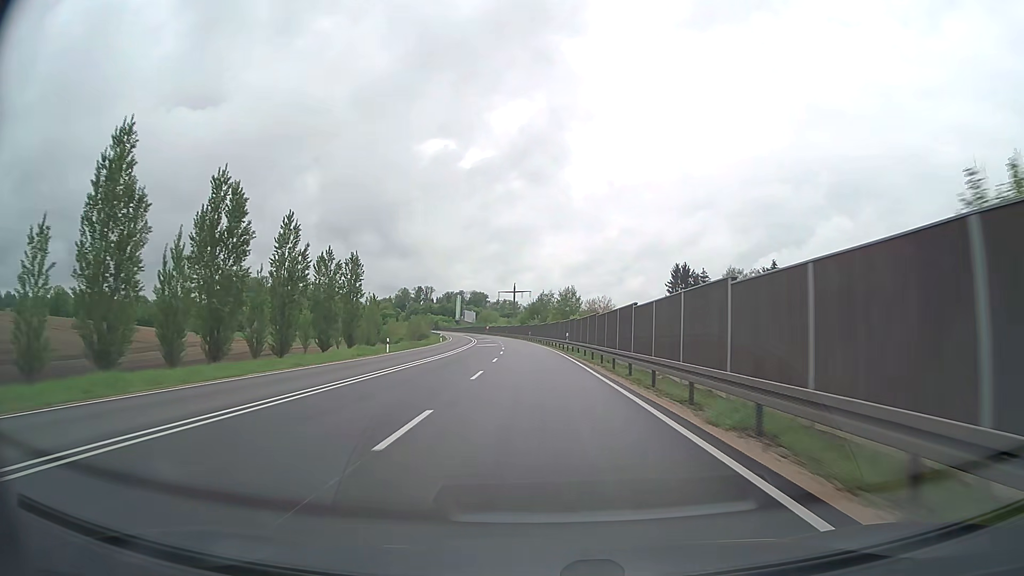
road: trunk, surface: asphalt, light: Day
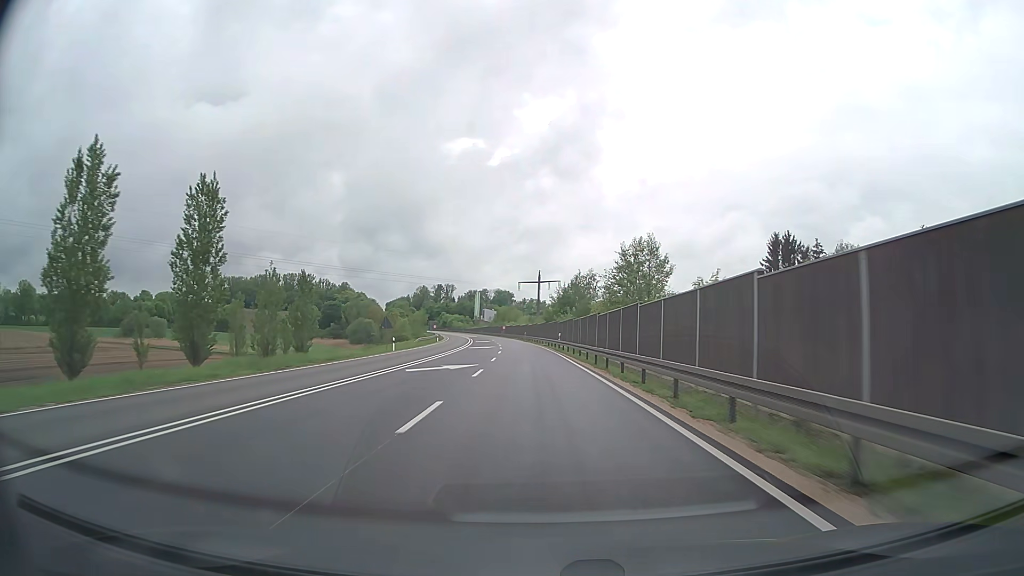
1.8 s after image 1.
(-1.0, +47.1) m; -2°
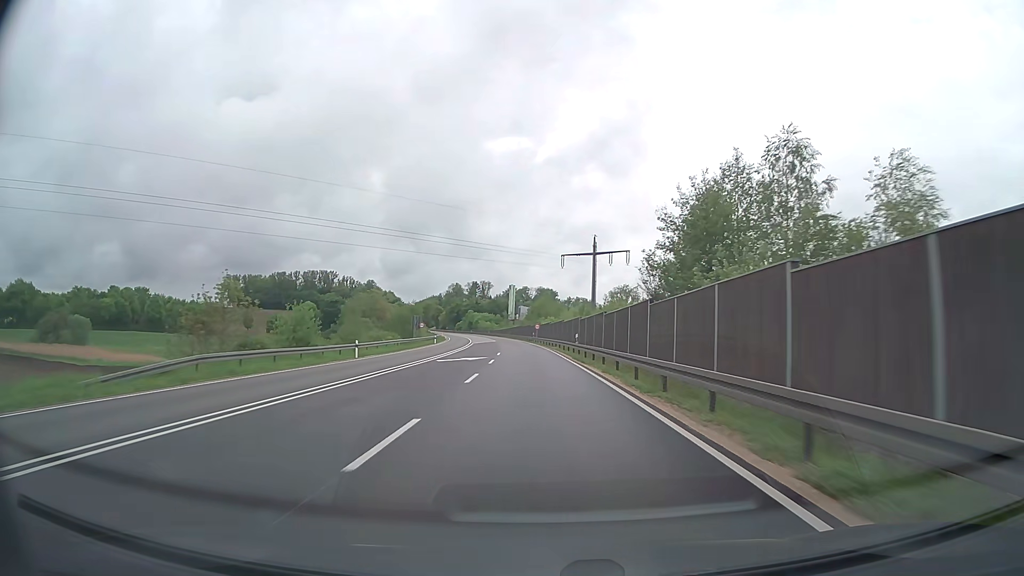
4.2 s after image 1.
(-2.0, +63.0) m; -4°
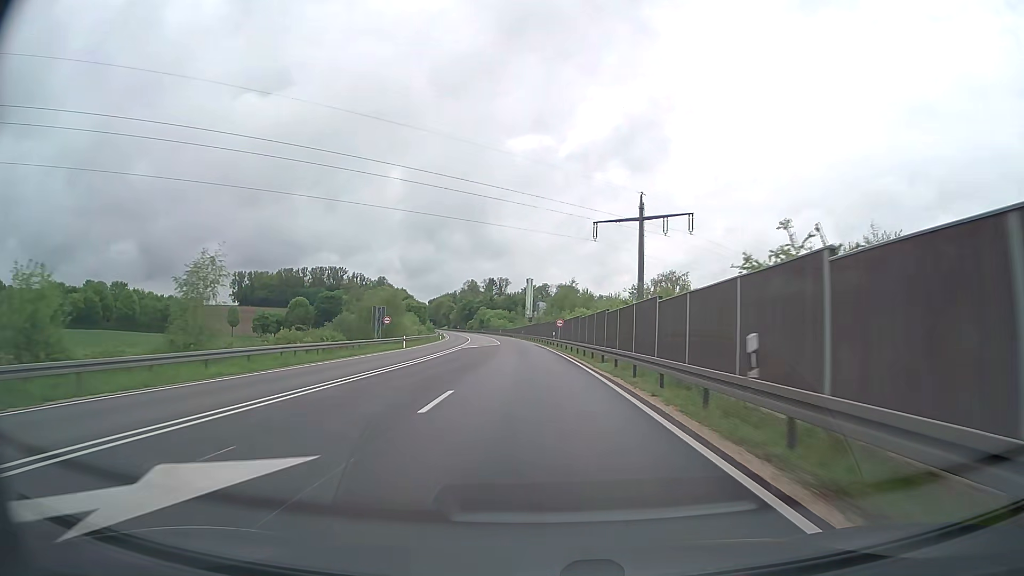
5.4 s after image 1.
(-0.4, +31.6) m; -2°
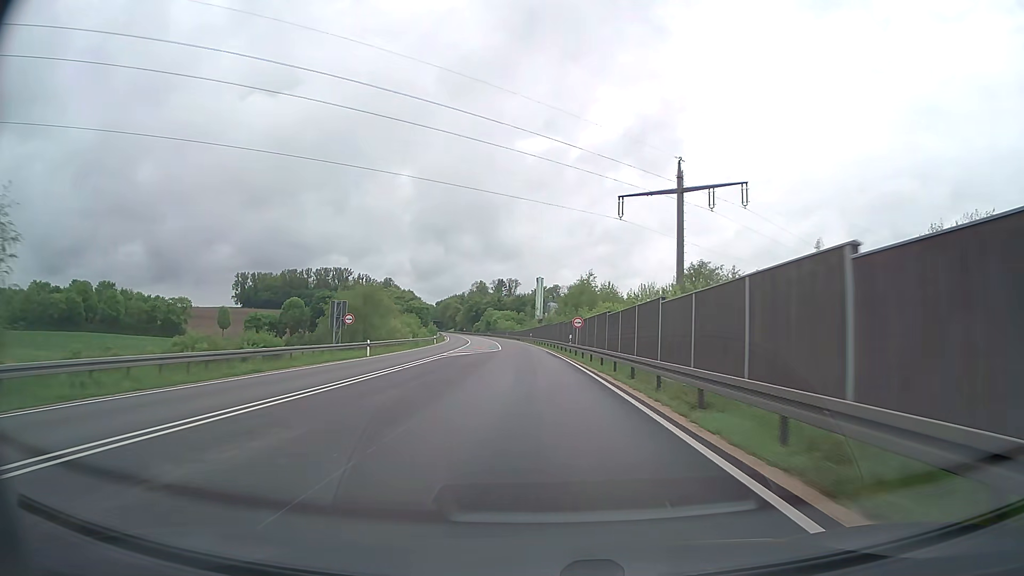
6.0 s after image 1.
(-0.1, +15.8) m; -1°
